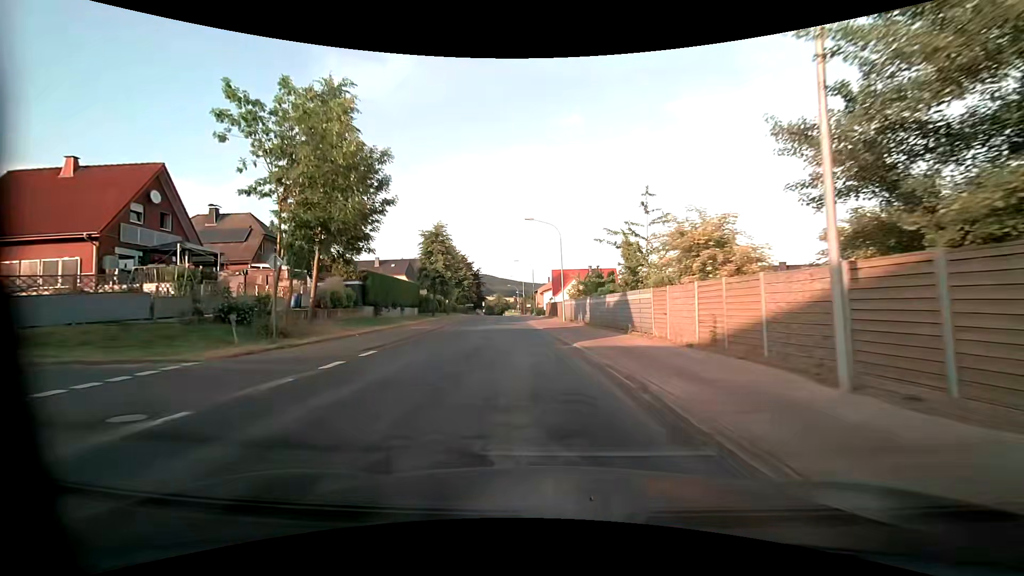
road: secondary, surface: asphalt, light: Day
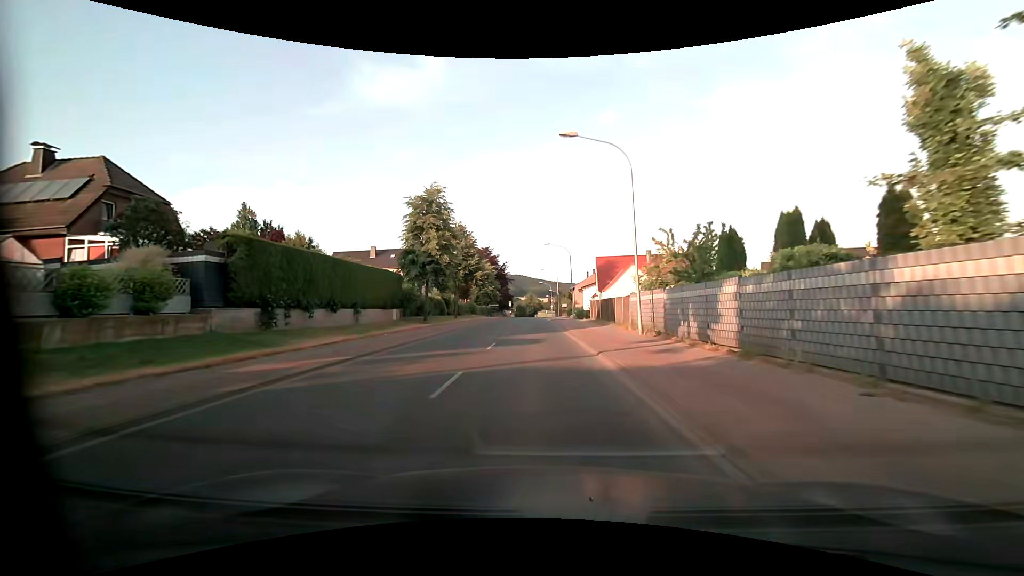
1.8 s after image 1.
(-0.9, +21.2) m; -4°
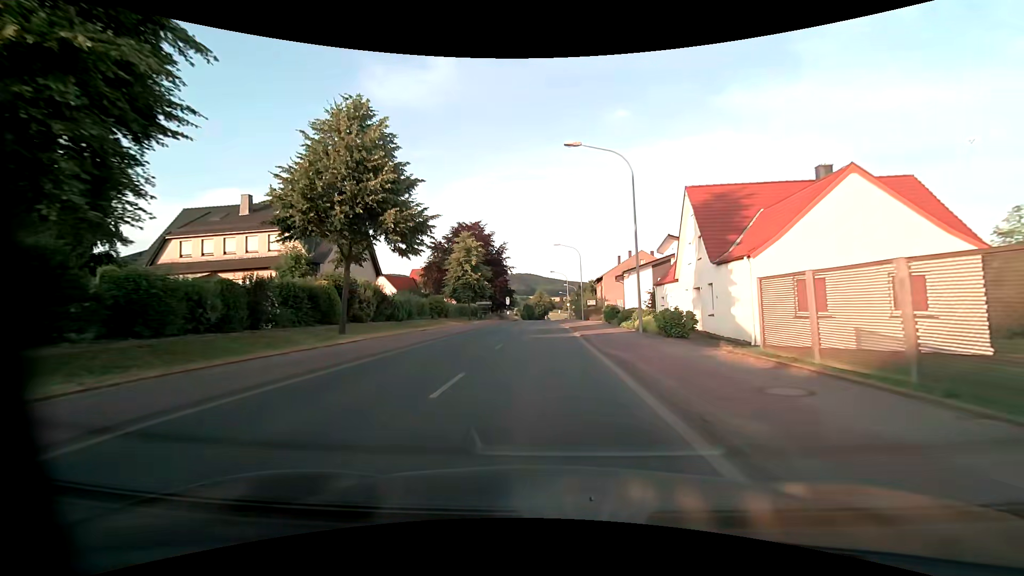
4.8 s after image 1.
(-0.6, +36.4) m; -1°
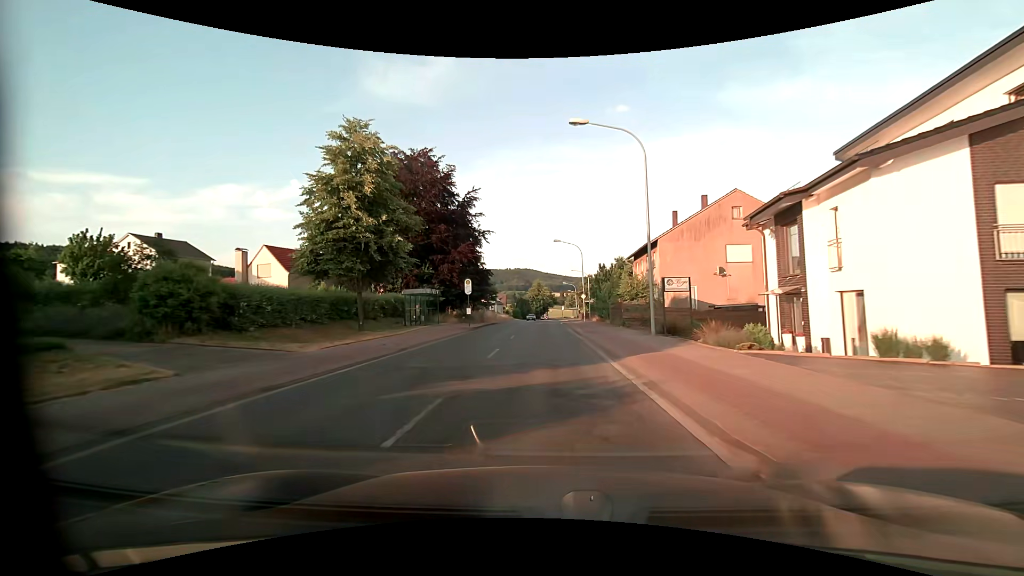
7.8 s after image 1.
(-0.2, +38.9) m; 0°
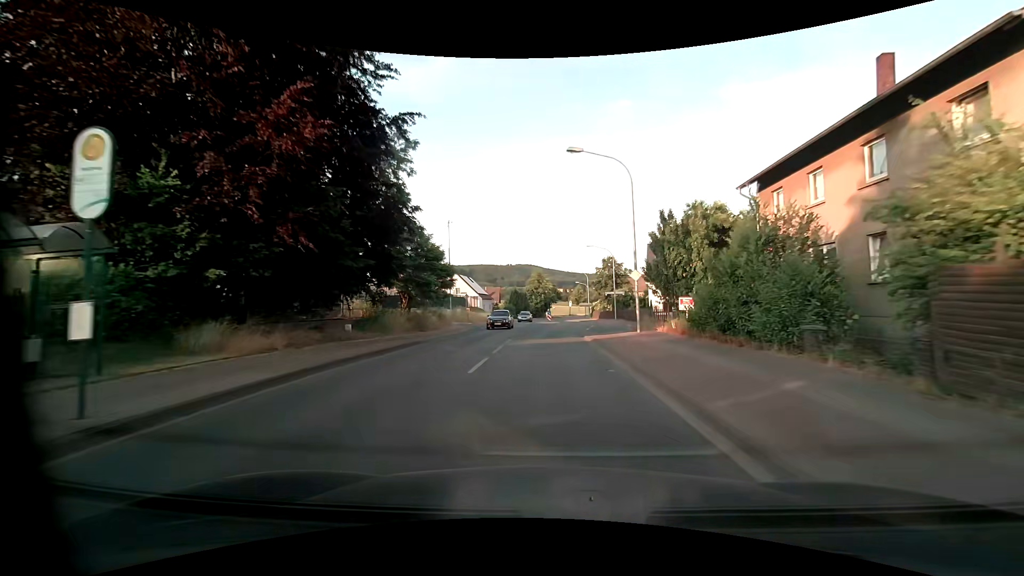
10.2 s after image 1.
(-0.2, +31.1) m; 0°
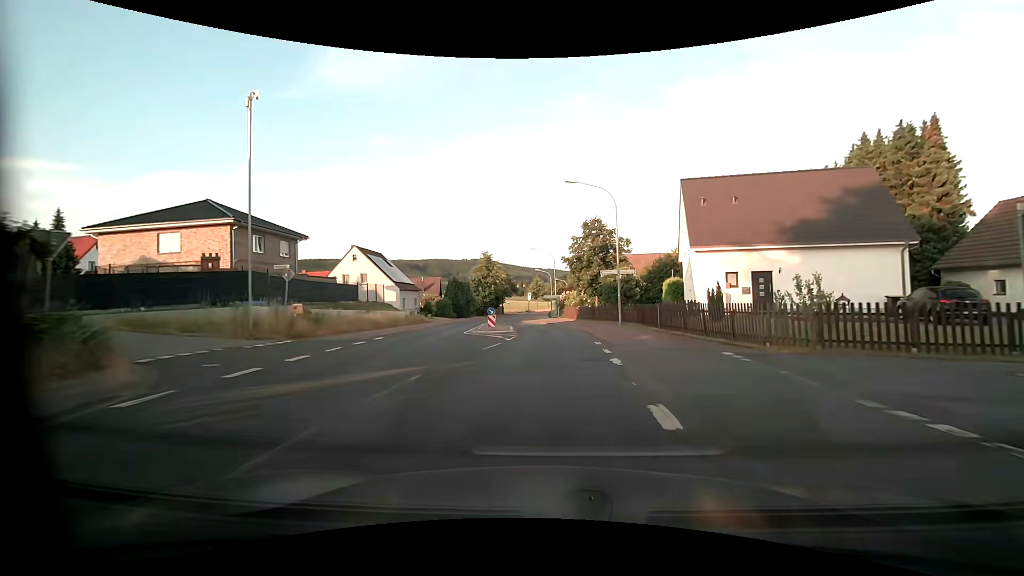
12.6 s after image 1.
(+0.7, +29.3) m; +4°
(0, +10) (0, +20) (0, +30) (-1, +40) (-2, +50) (-4, +60) (-4, +70) (-4, +80) (-3, +90) (-2, +100) m
